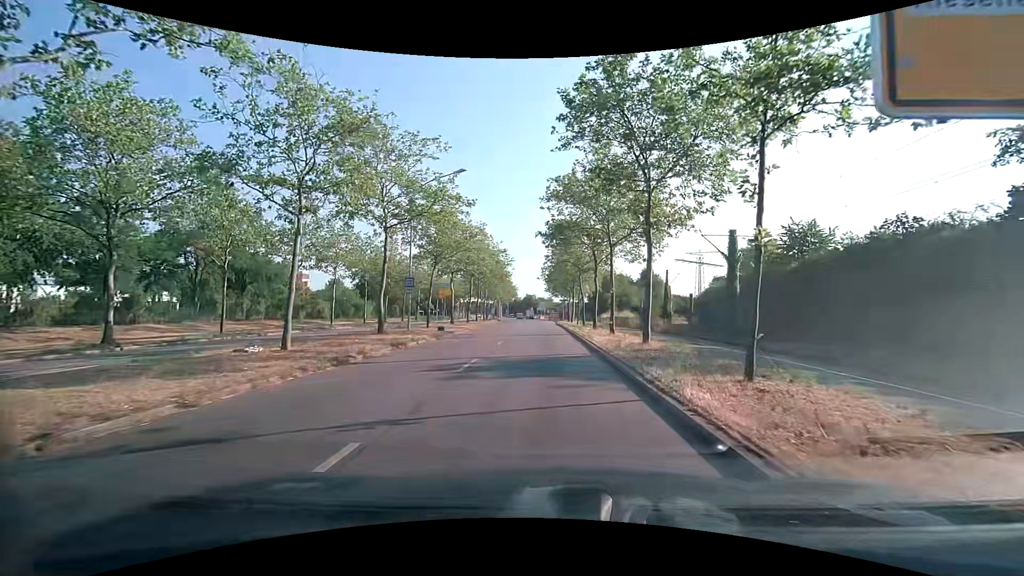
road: primary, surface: asphalt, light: Day
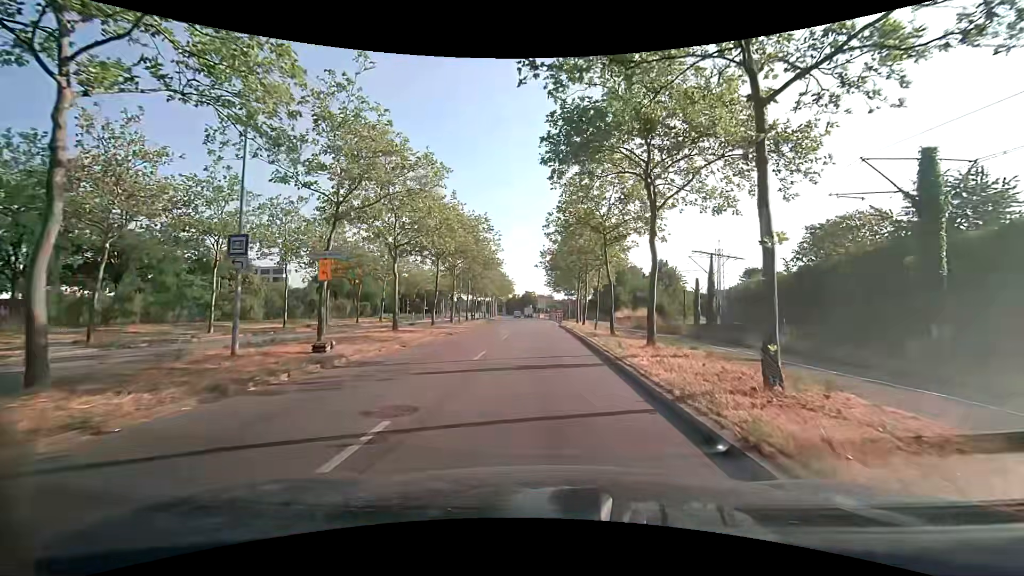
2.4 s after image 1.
(+0.1, +17.1) m; 0°
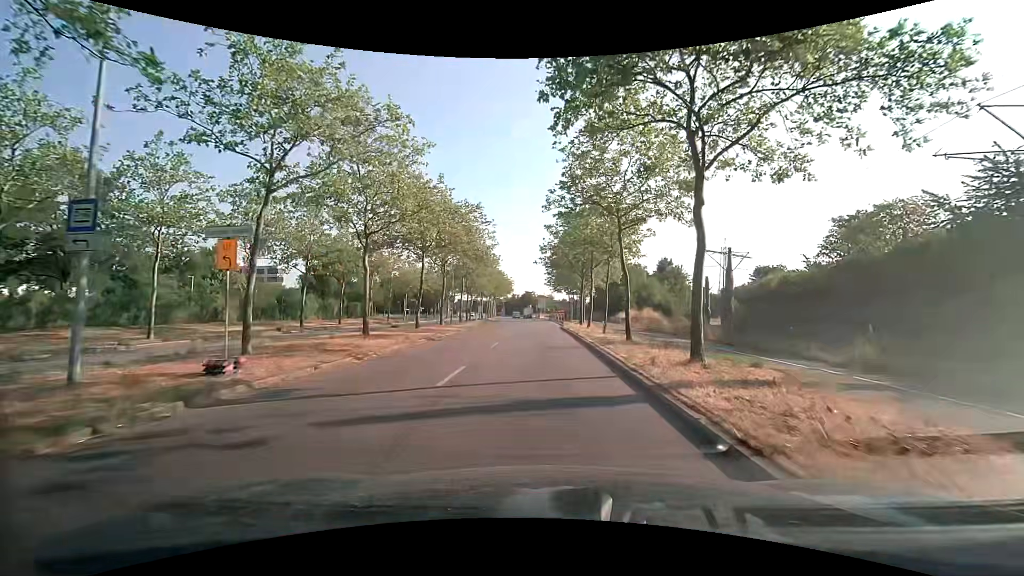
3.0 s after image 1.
(0.0, +4.6) m; +1°
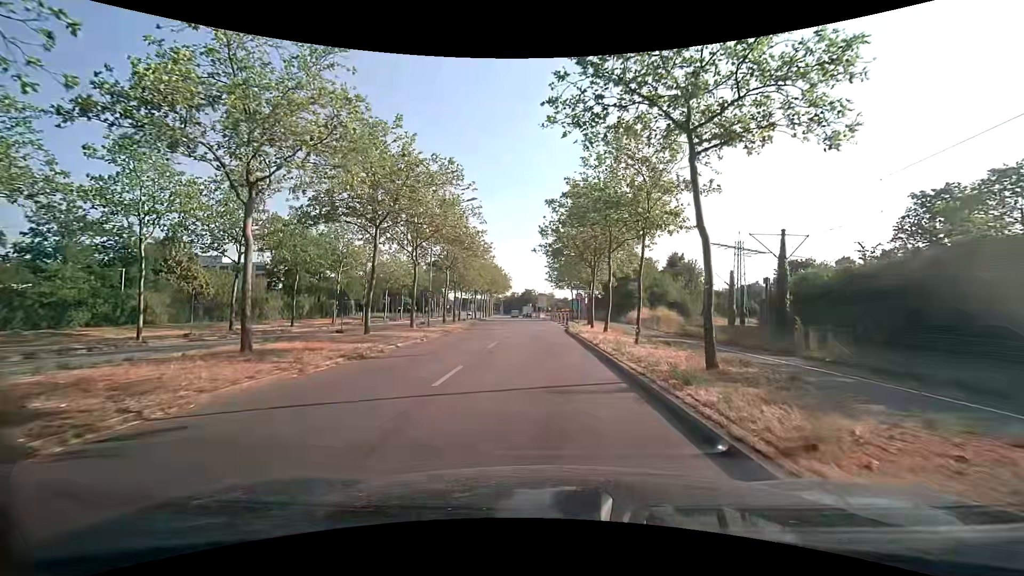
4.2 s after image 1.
(-0.1, +9.3) m; -1°
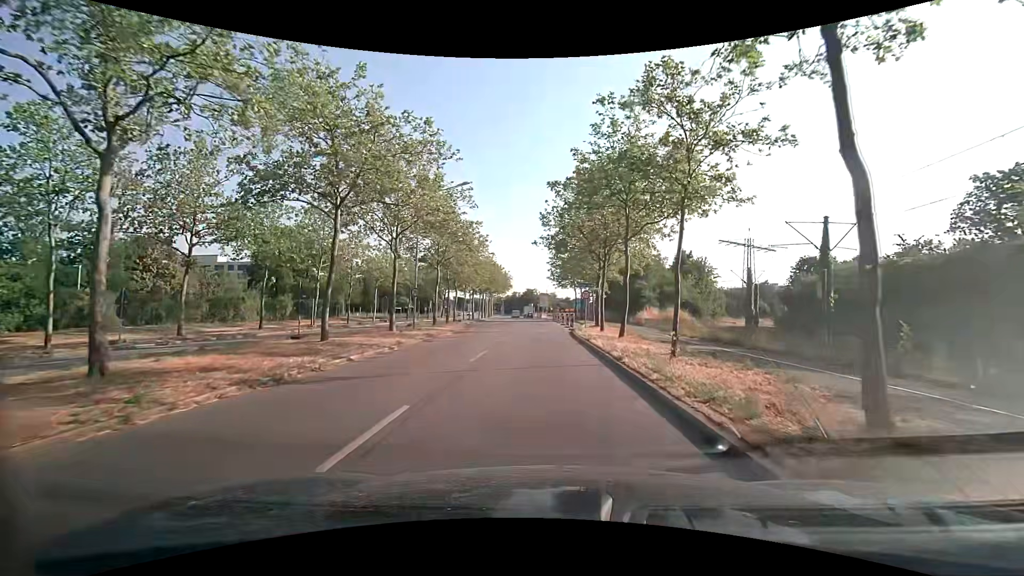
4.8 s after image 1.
(0.0, +4.7) m; 0°
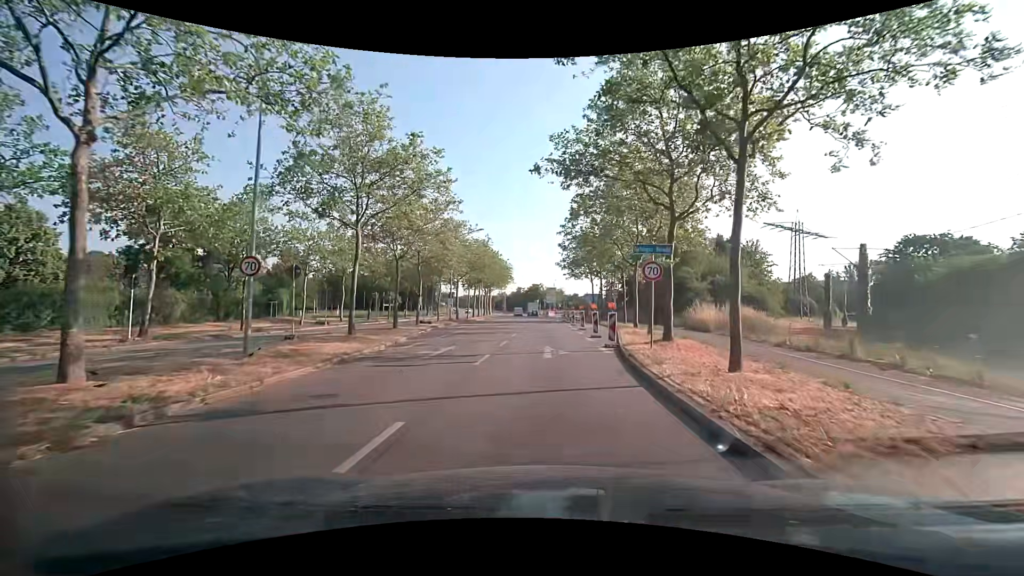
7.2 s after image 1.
(-0.2, +19.1) m; -1°
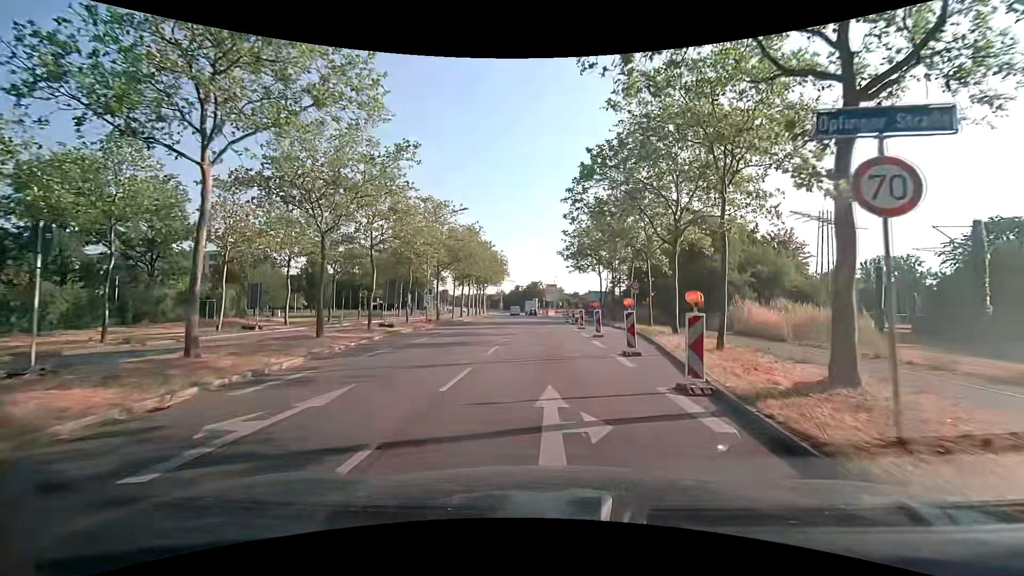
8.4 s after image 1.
(+0.1, +10.2) m; 0°
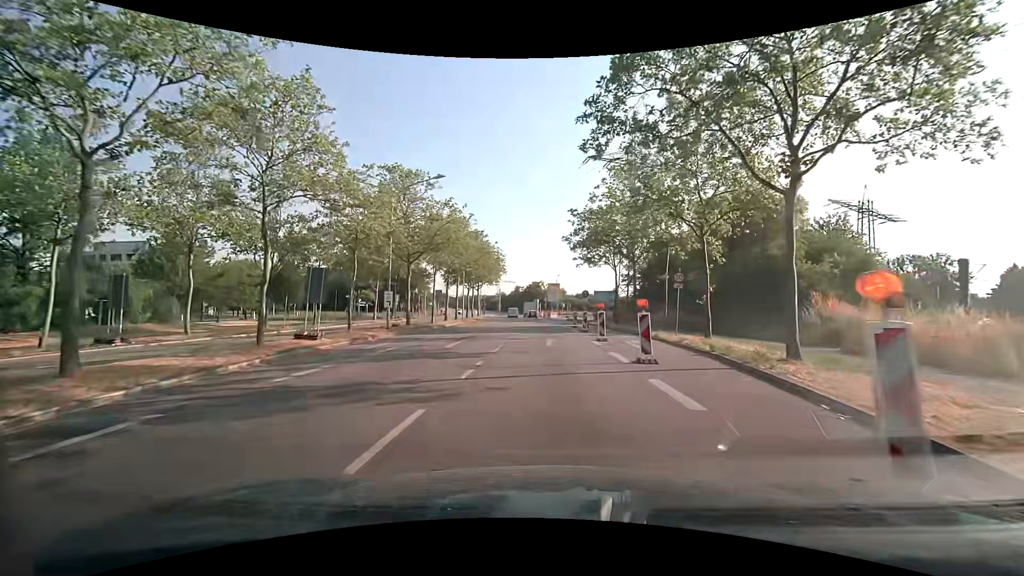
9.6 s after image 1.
(0.0, +10.8) m; 0°
(0, +10) (0, +20) (0, +30) (0, +40) (0, +50) (0, +60) (-1, +70) (-1, +80) (-2, +90) (-2, +100) m
